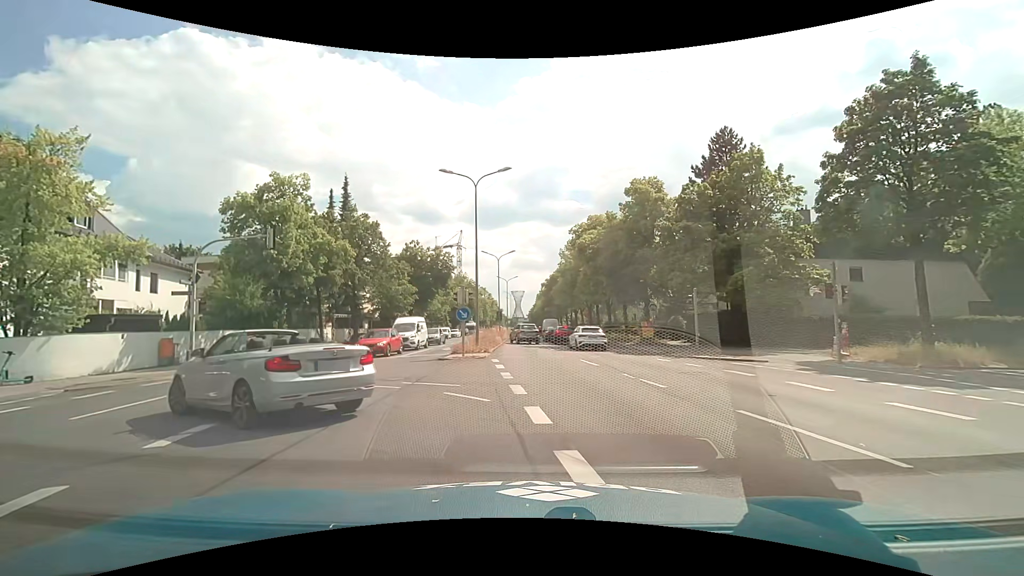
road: primary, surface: asphalt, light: Day
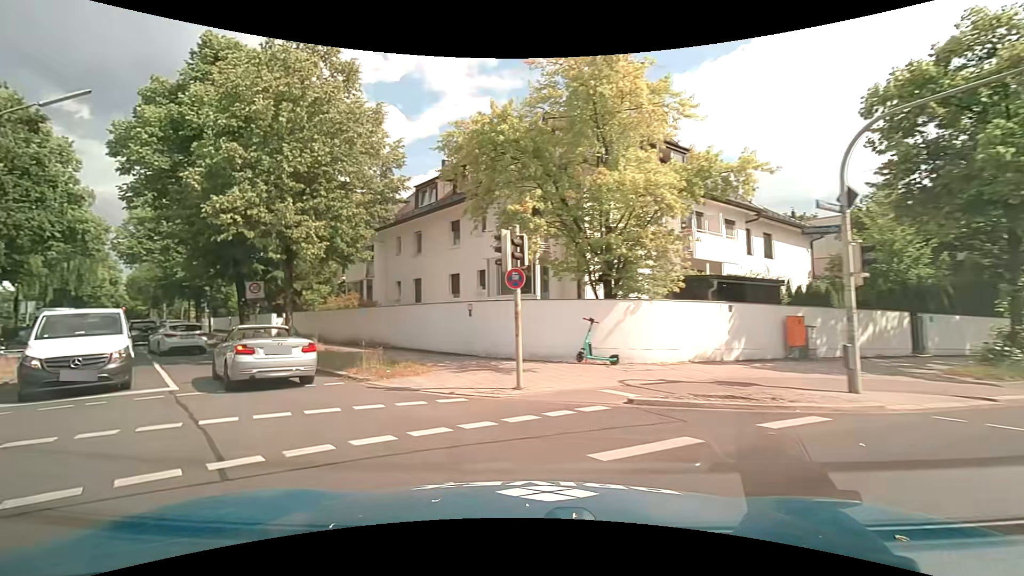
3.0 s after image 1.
(-6.2, +11.4) m; -62°
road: residential
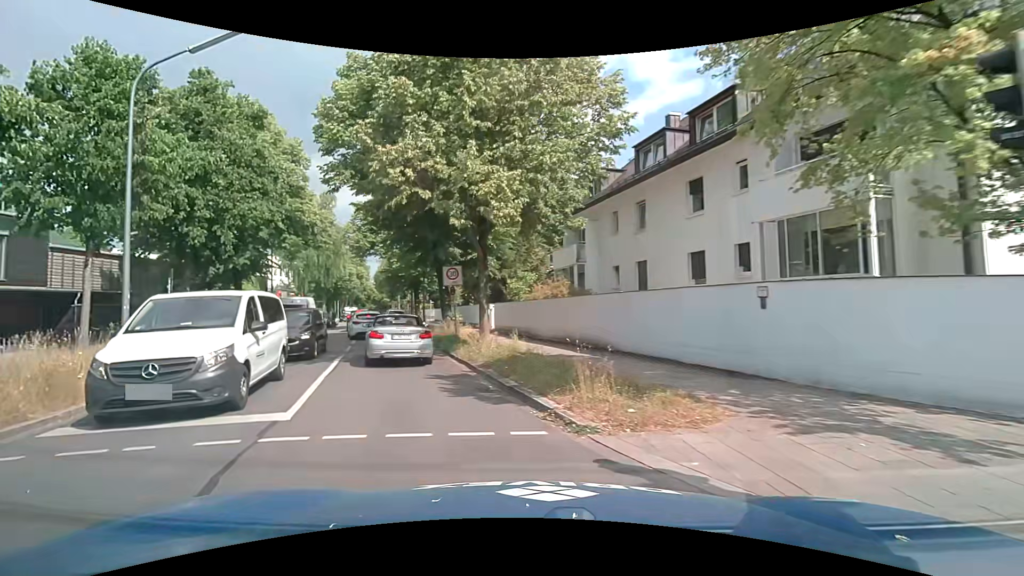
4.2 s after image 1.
(-1.4, +6.2) m; -23°
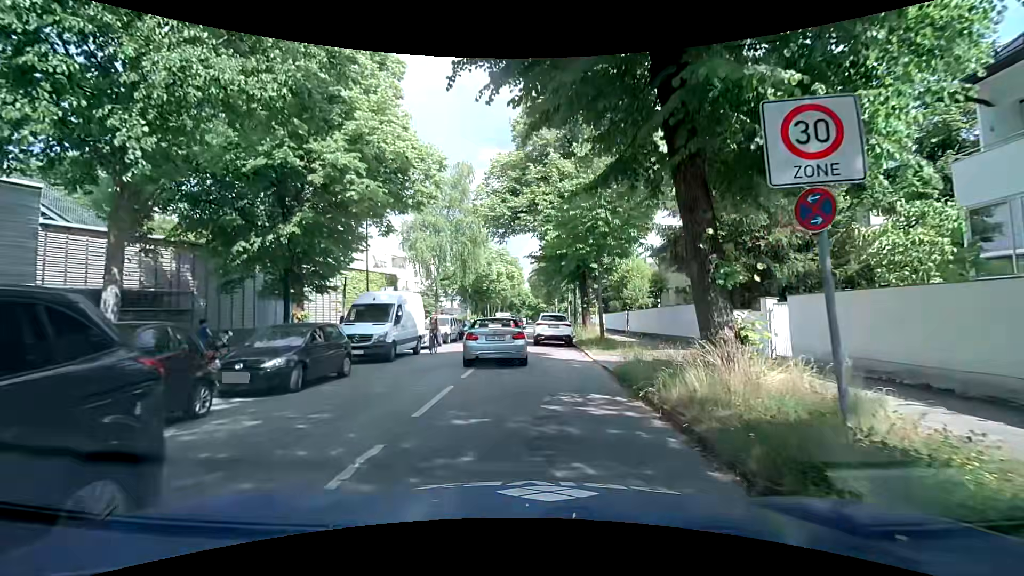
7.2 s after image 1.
(-3.9, +16.4) m; -18°
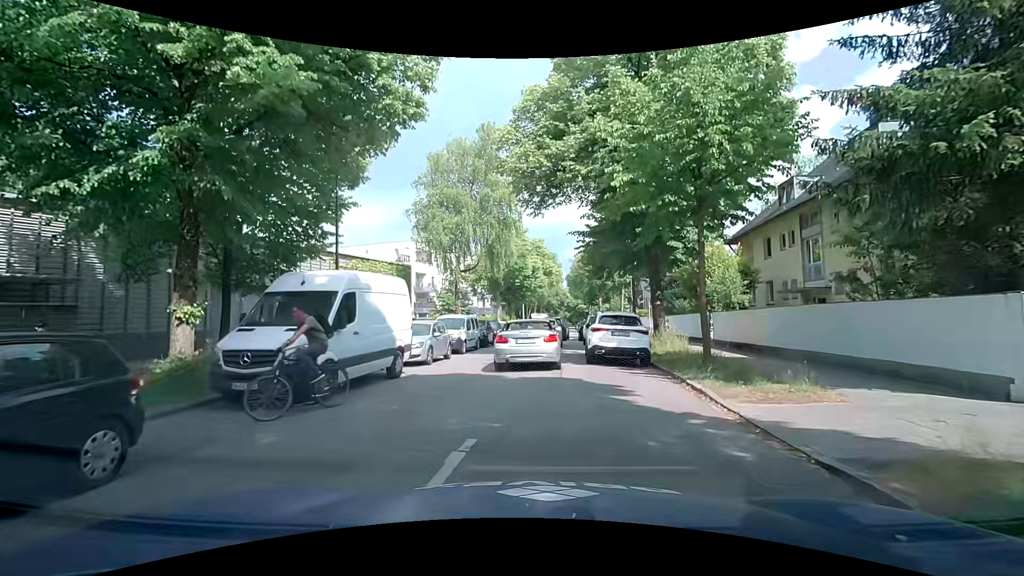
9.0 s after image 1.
(-0.2, +8.7) m; -3°
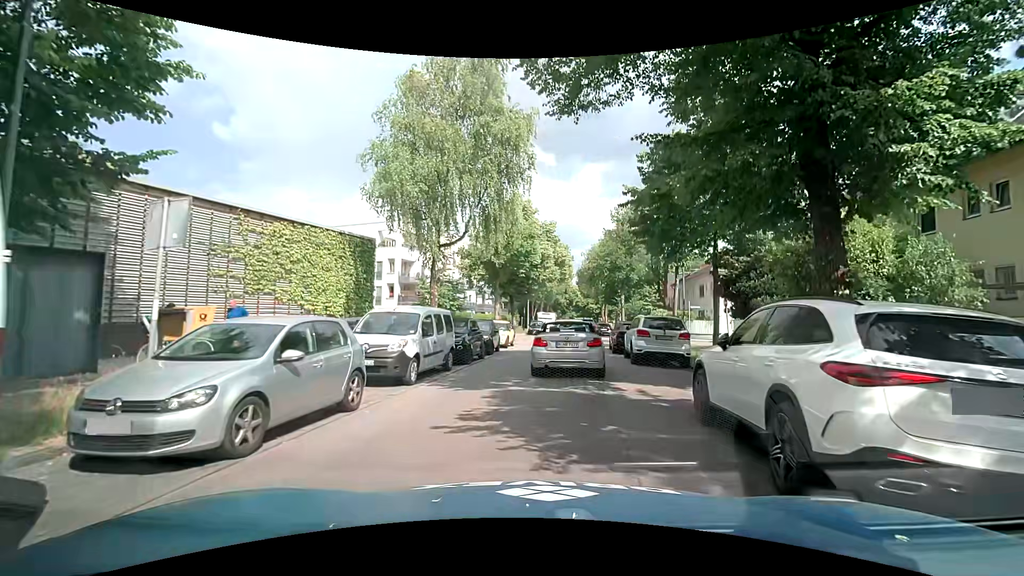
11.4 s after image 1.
(-0.4, +11.4) m; -2°
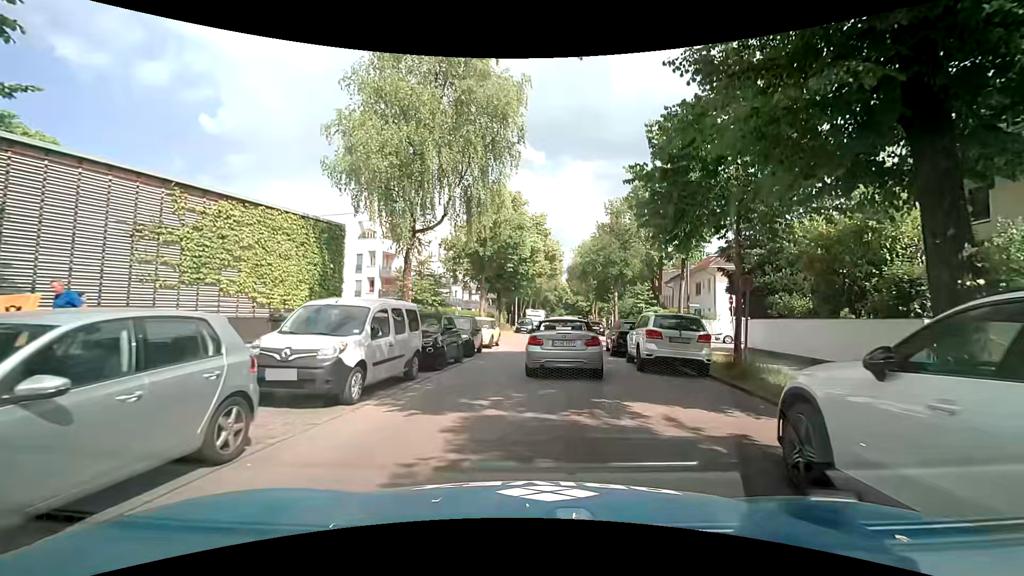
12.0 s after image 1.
(+0.1, +2.9) m; +1°
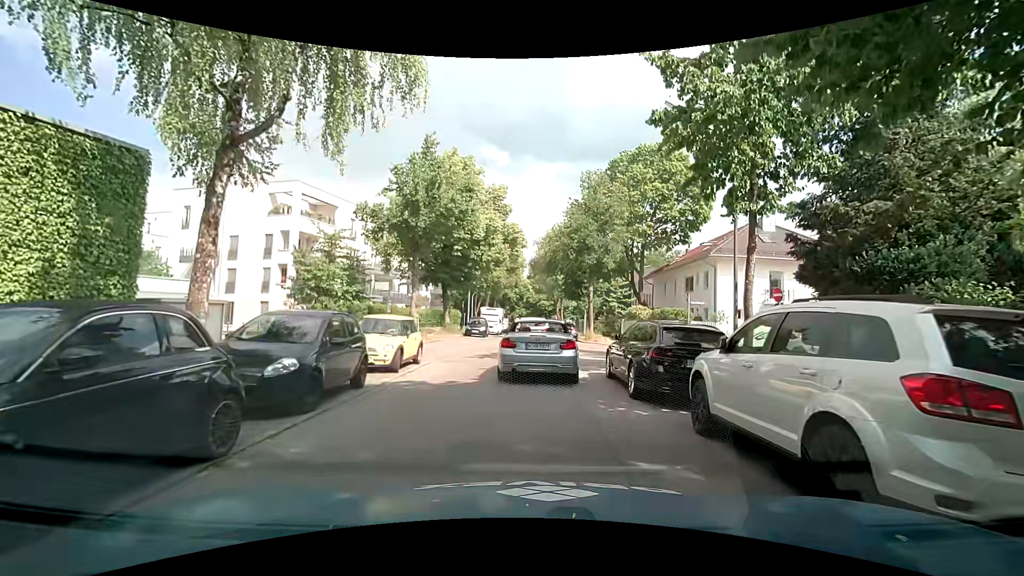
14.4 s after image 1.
(+0.6, +10.4) m; +5°
